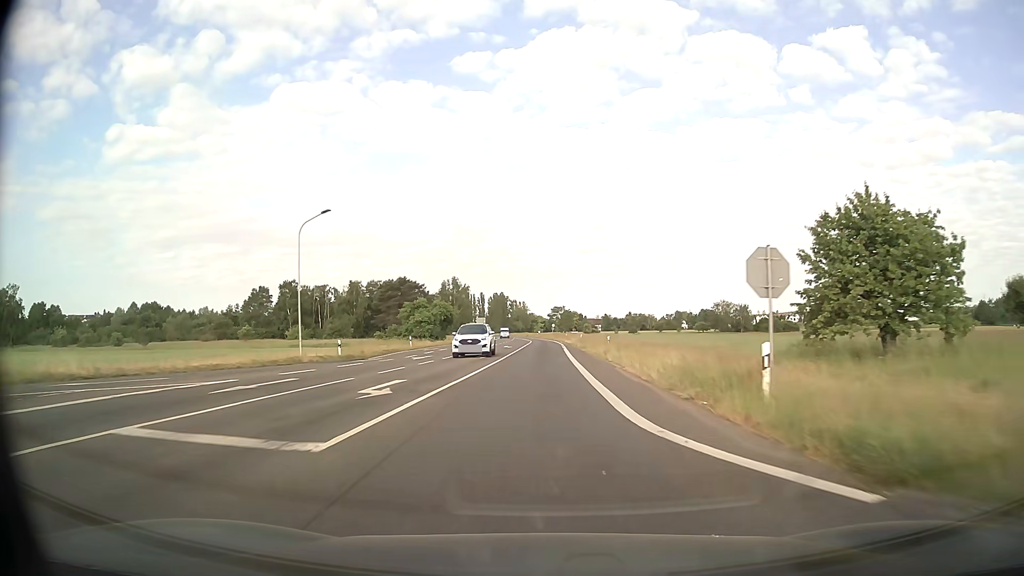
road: secondary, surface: asphalt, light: Day
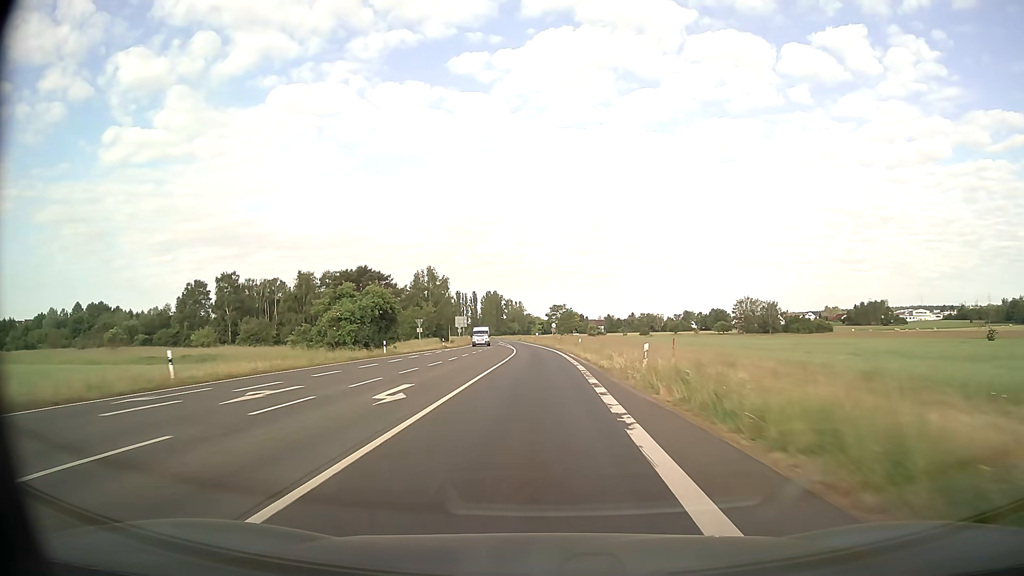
(+0.2, +40.5) m; 0°
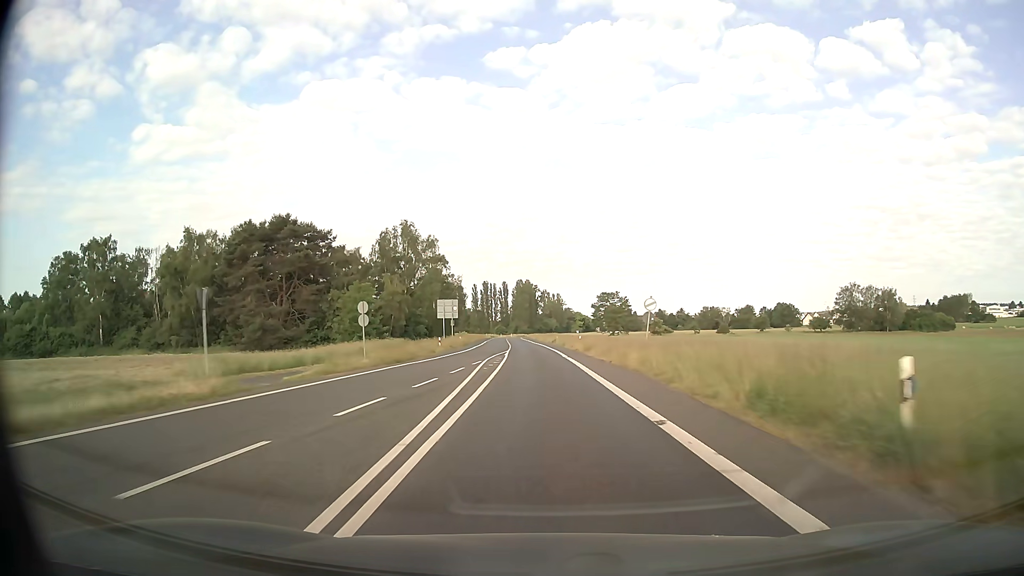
(-1.8, +67.2) m; -3°
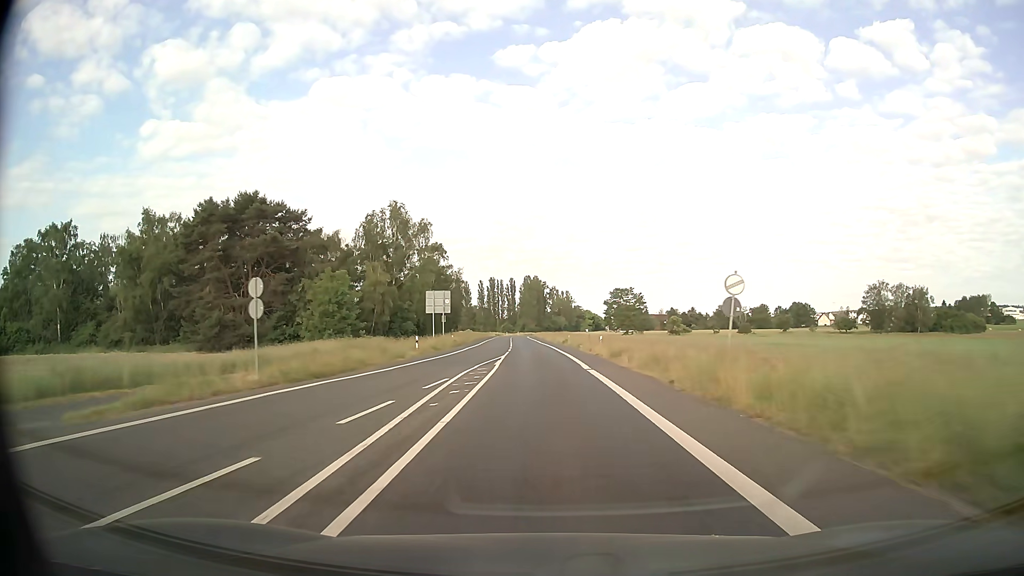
(-0.1, +13.6) m; -1°
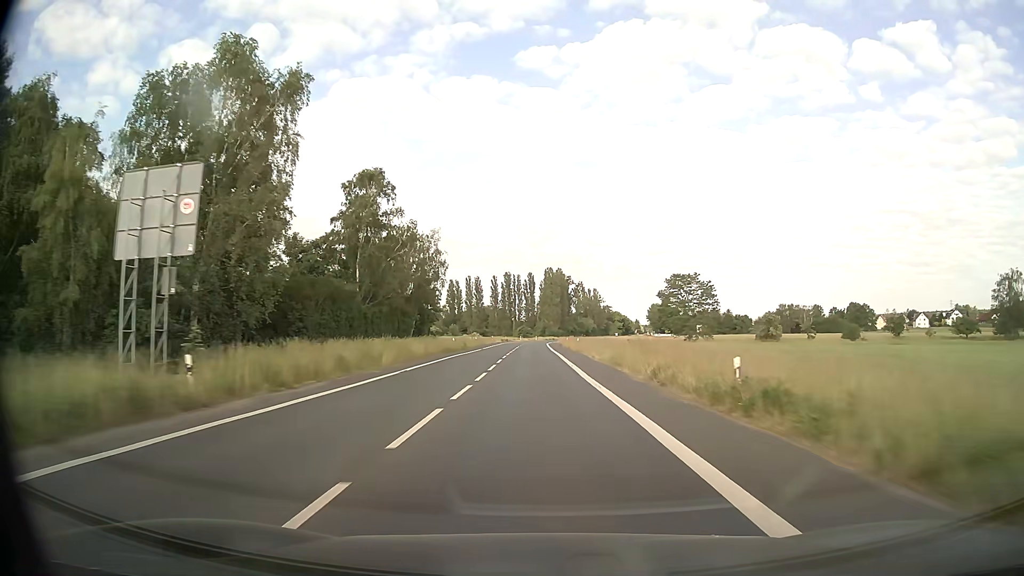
(-1.0, +55.2) m; -2°
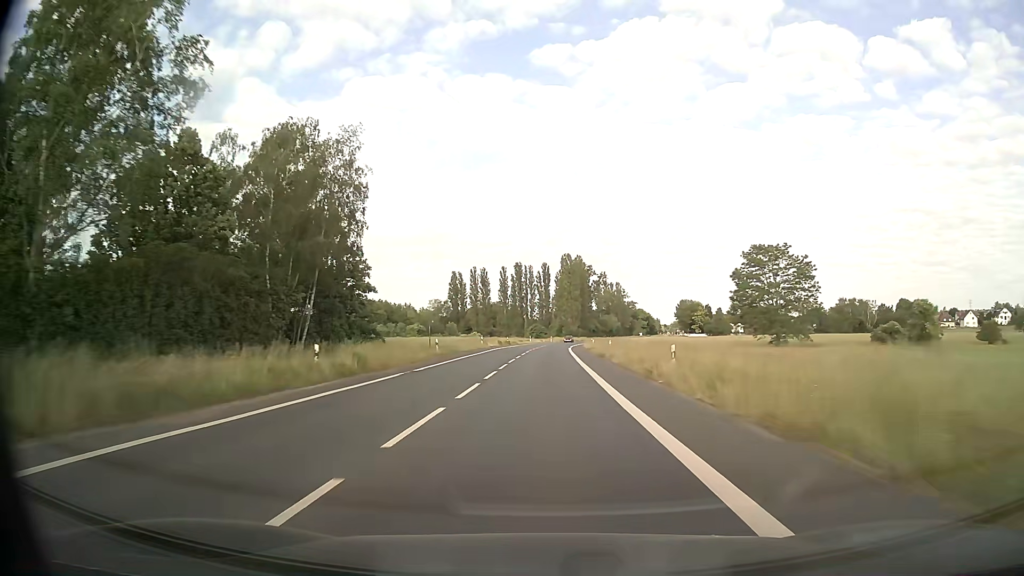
(-0.5, +42.3) m; -1°
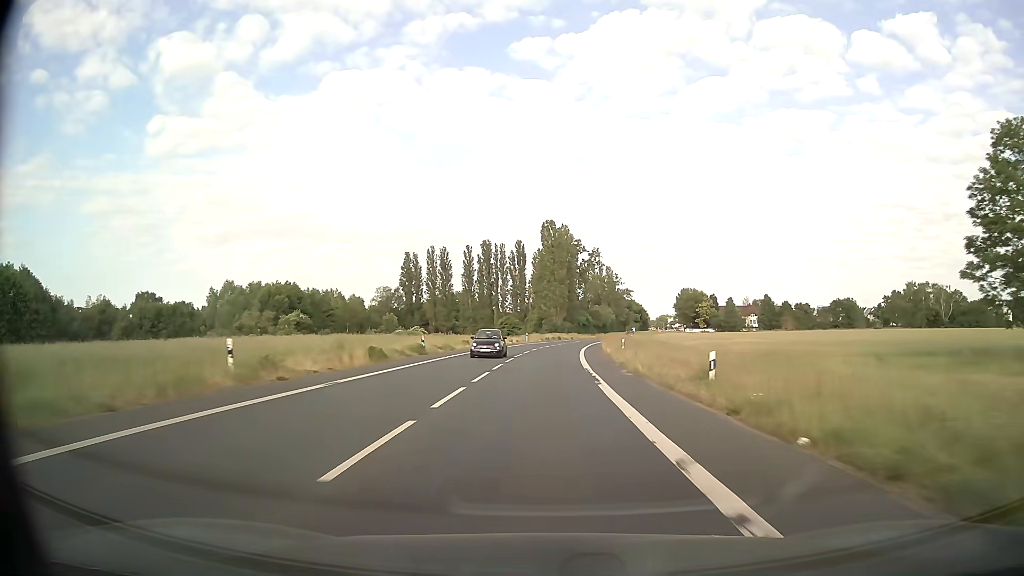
(+0.6, +56.0) m; +2°
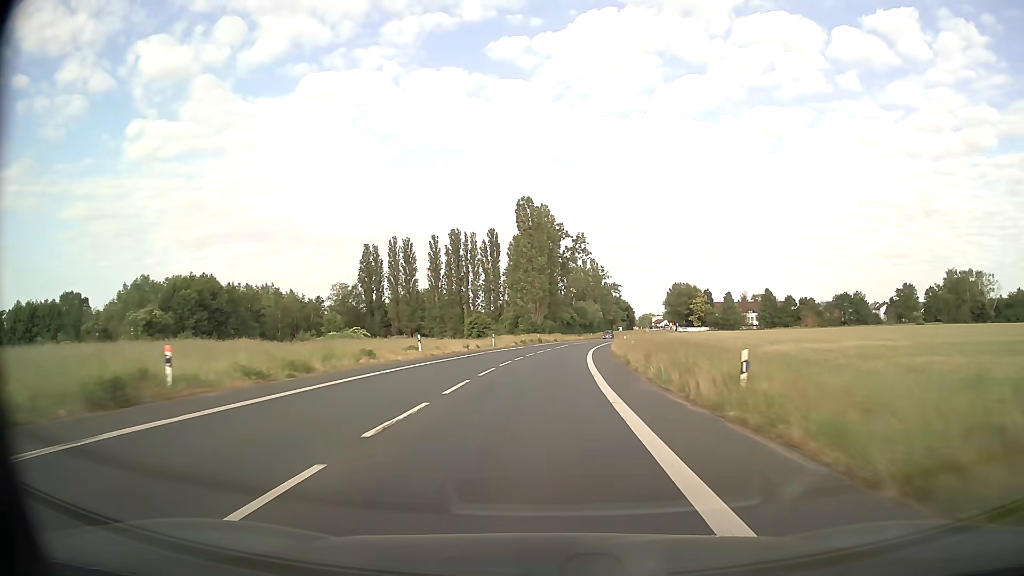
(+0.4, +27.4) m; +1°
(0, +10) (0, +20) (+1, +30) (+2, +40) (+2, +50) (+4, +60) (+5, +70) (+6, +80) (+8, +90) (+10, +99) m
